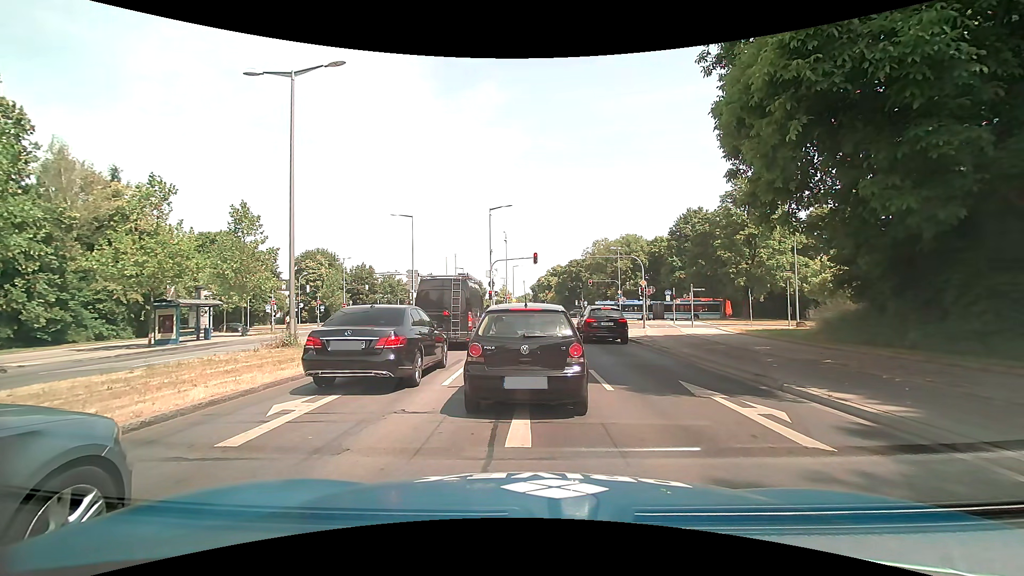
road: primary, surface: asphalt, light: Day
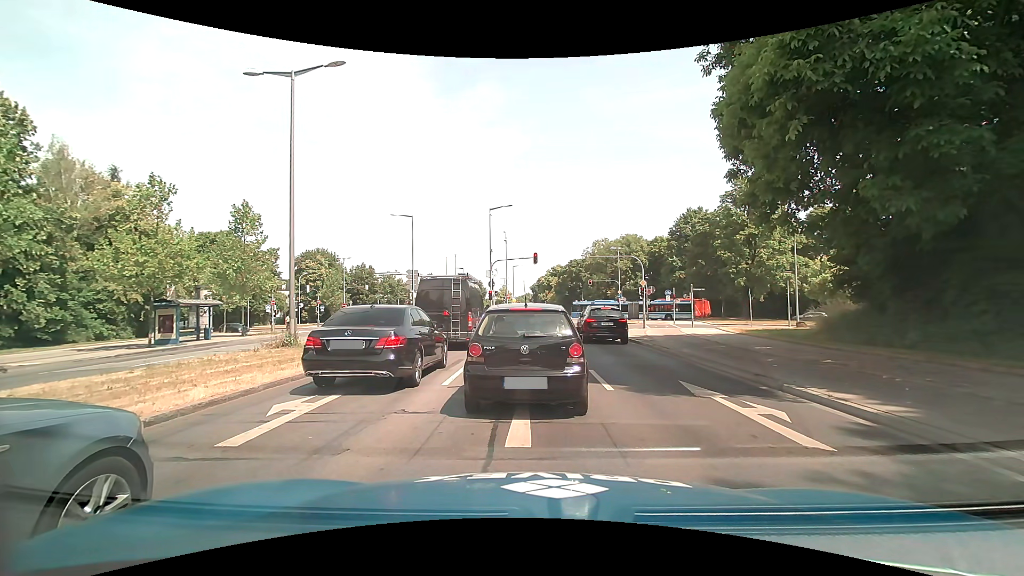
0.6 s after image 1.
(0.0, 0.0) m; 0°
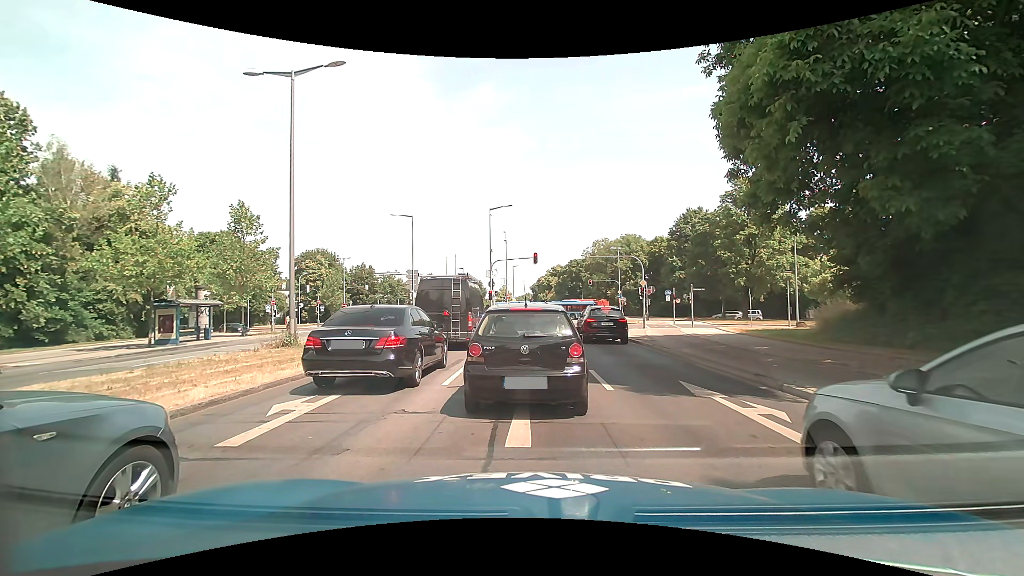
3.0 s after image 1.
(0.0, 0.0) m; 0°
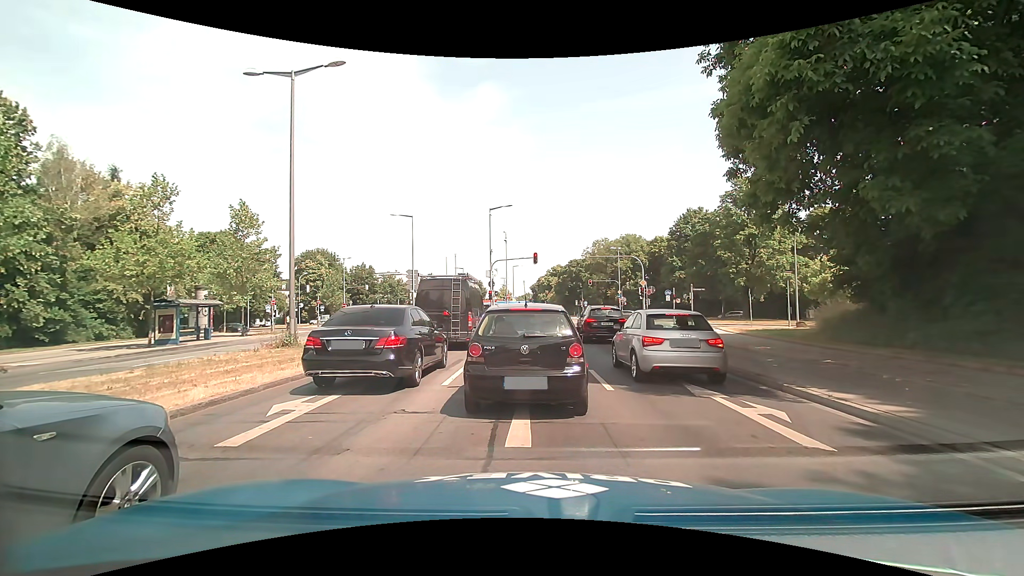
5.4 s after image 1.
(0.0, 0.0) m; 0°
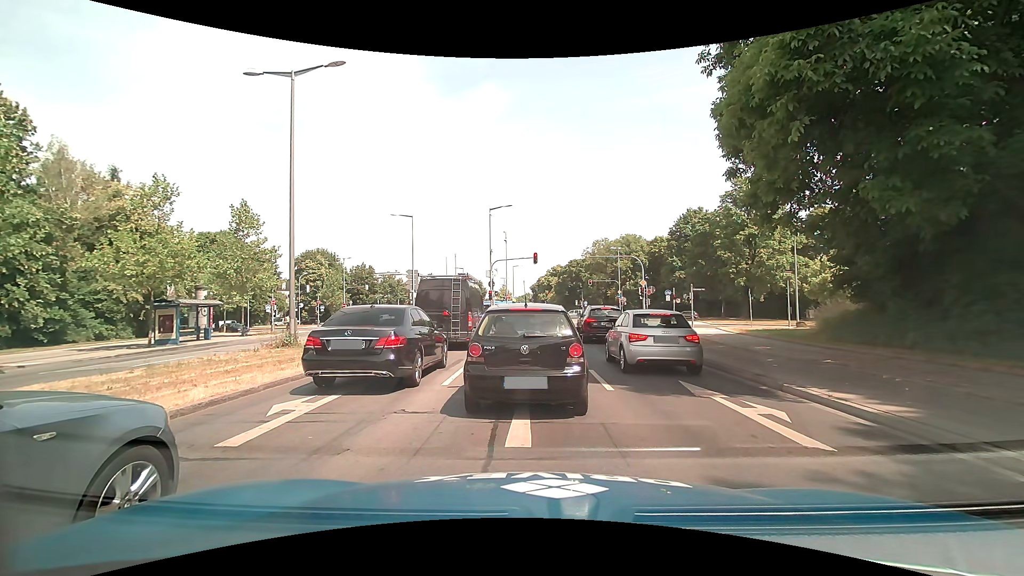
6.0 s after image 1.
(0.0, 0.0) m; 0°
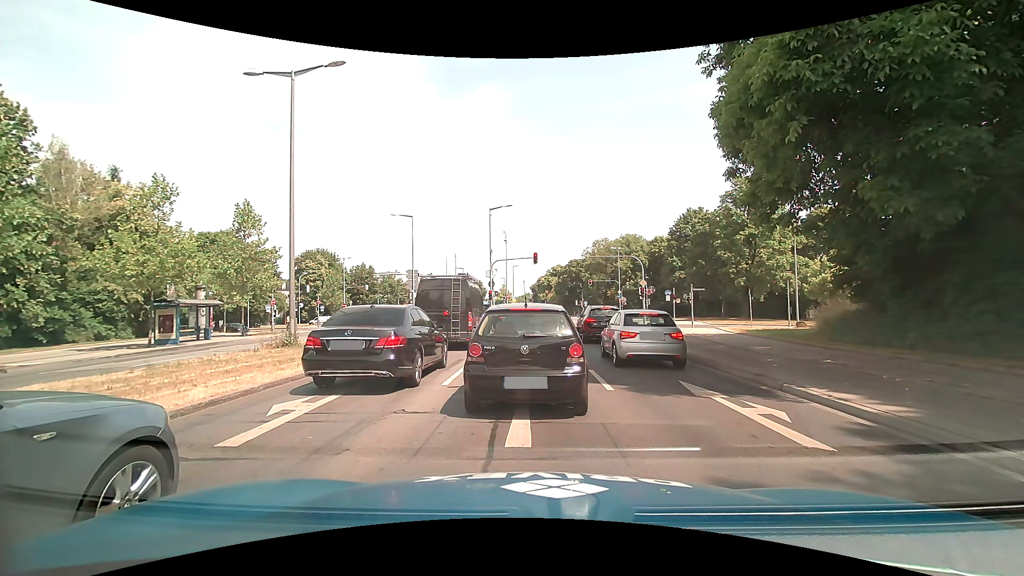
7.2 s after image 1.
(0.0, 0.0) m; 0°
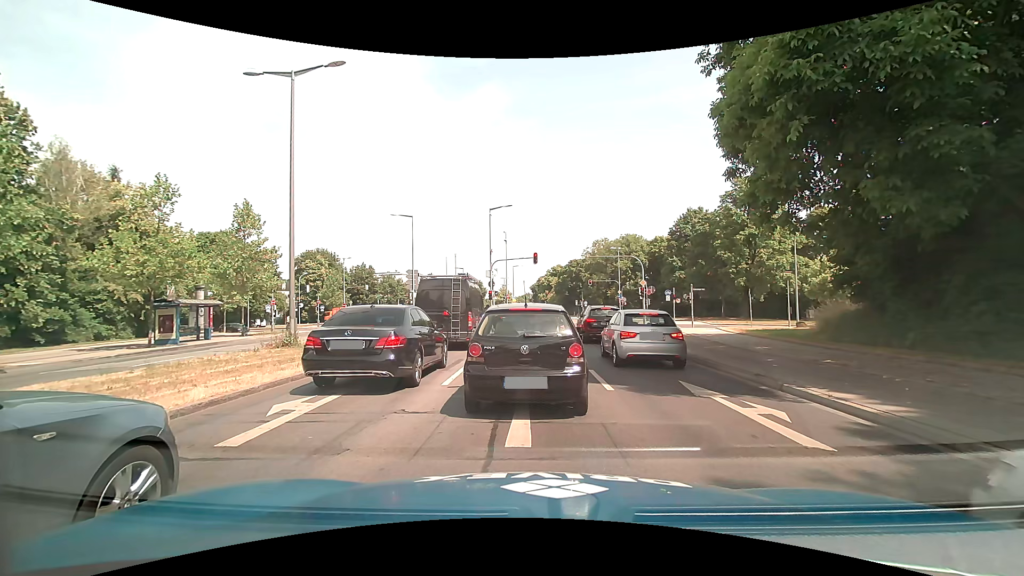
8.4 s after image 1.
(0.0, 0.0) m; 0°
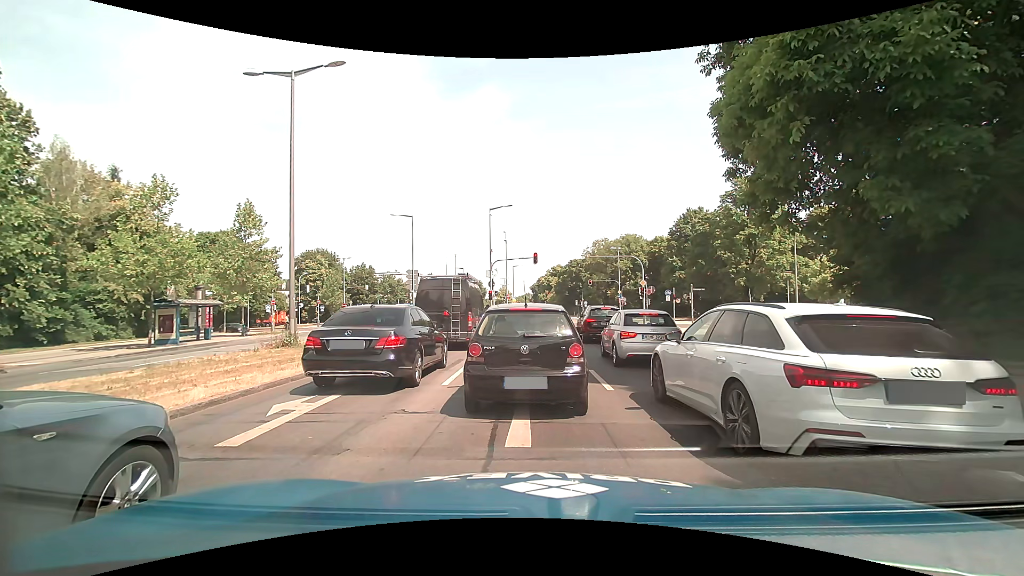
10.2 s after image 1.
(0.0, 0.0) m; 0°
